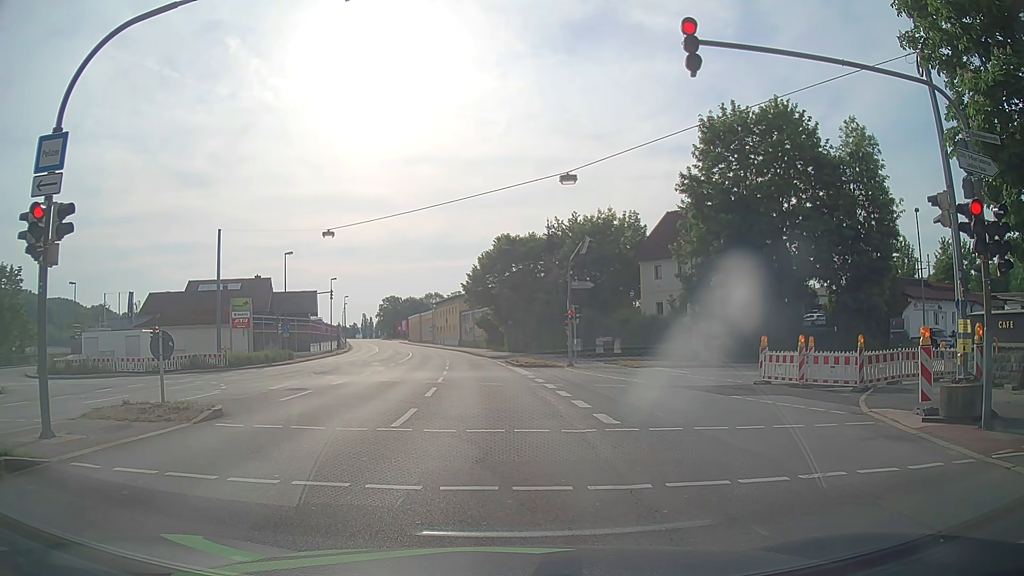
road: primary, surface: asphalt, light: Day
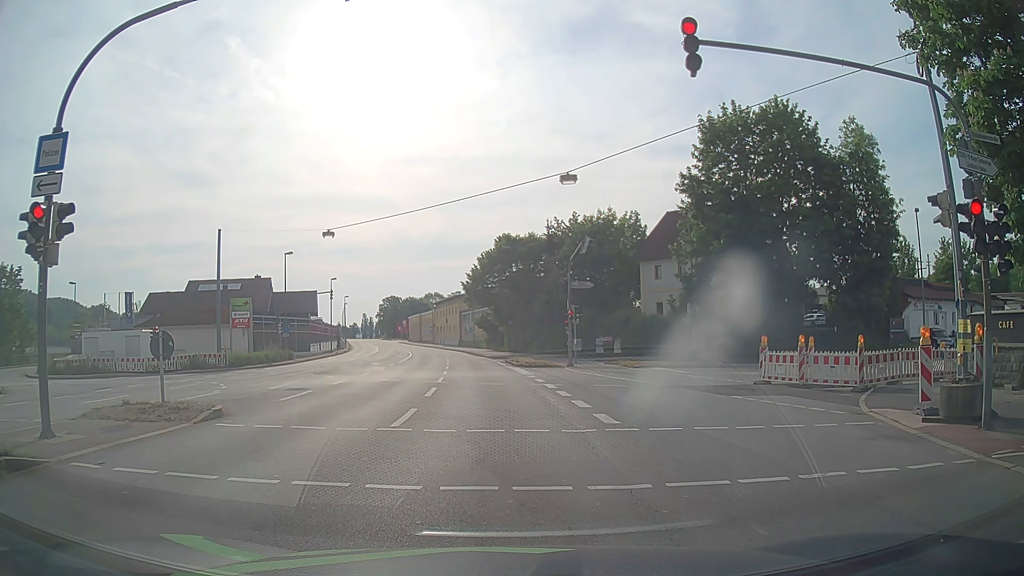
(0.0, 0.0) m; 0°
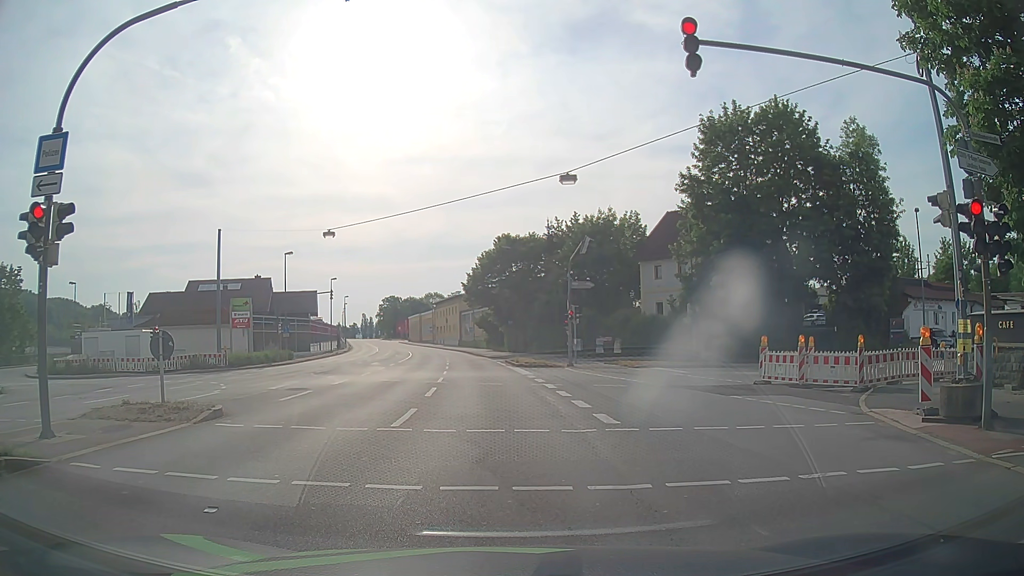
(0.0, 0.0) m; 0°
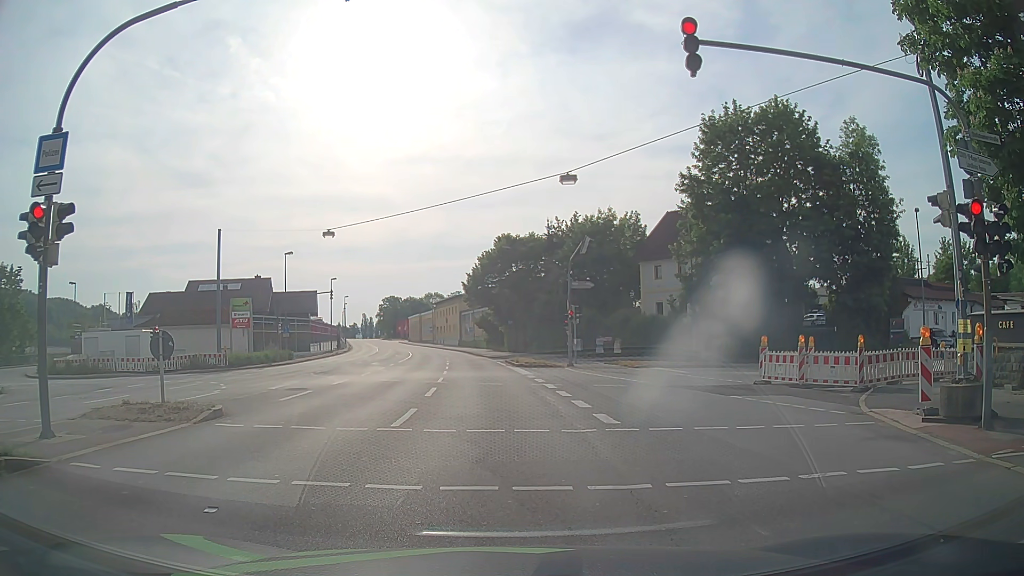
(0.0, 0.0) m; 0°
(0, +10) (-1, +20) (-2, +30) (-3, +40) (-4, +50) (-5, +60) (-7, +70) (-8, +80) (-10, +89) (-12, +99) m
